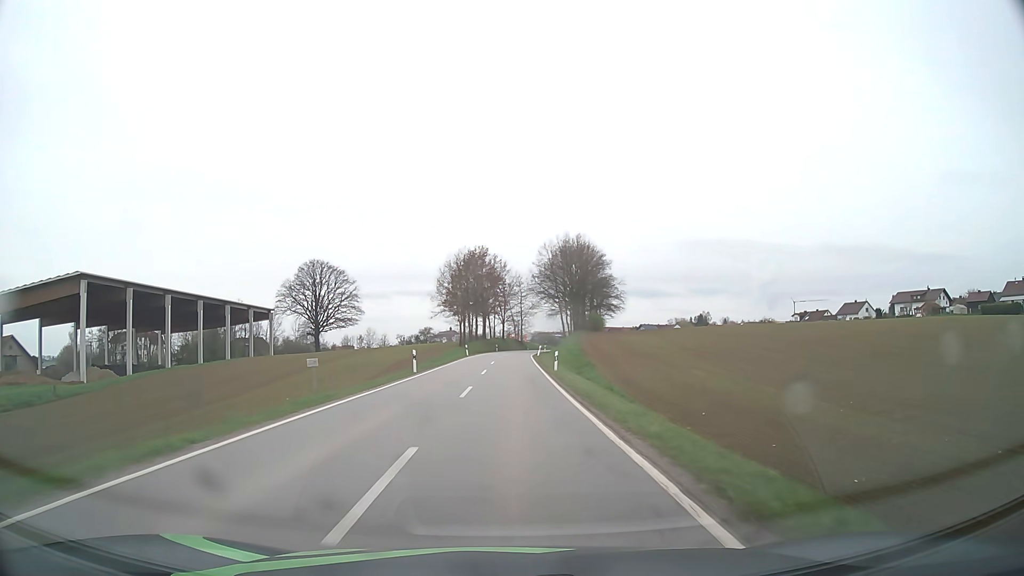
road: secondary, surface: asphalt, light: Day
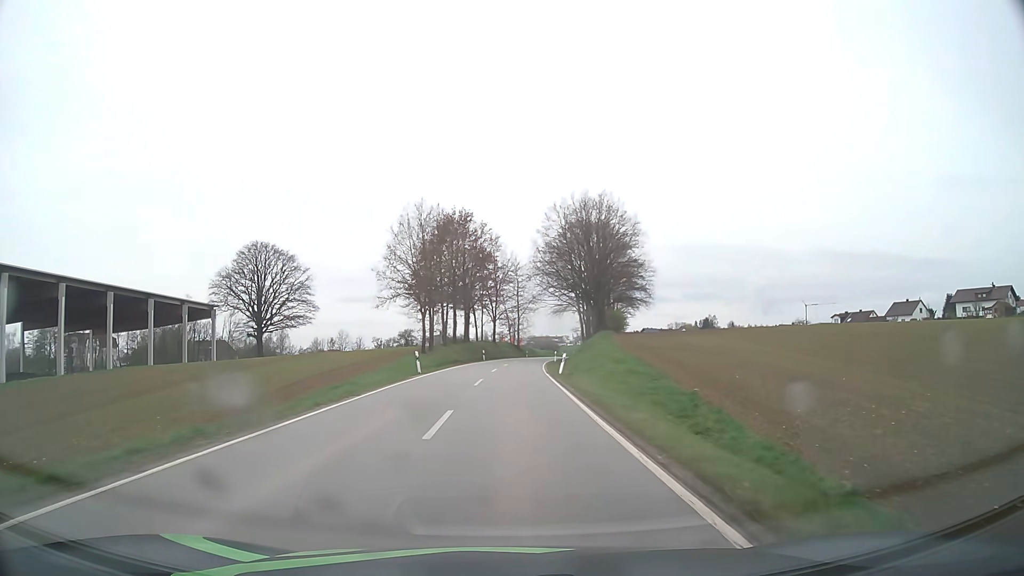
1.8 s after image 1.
(+0.1, +32.3) m; +1°
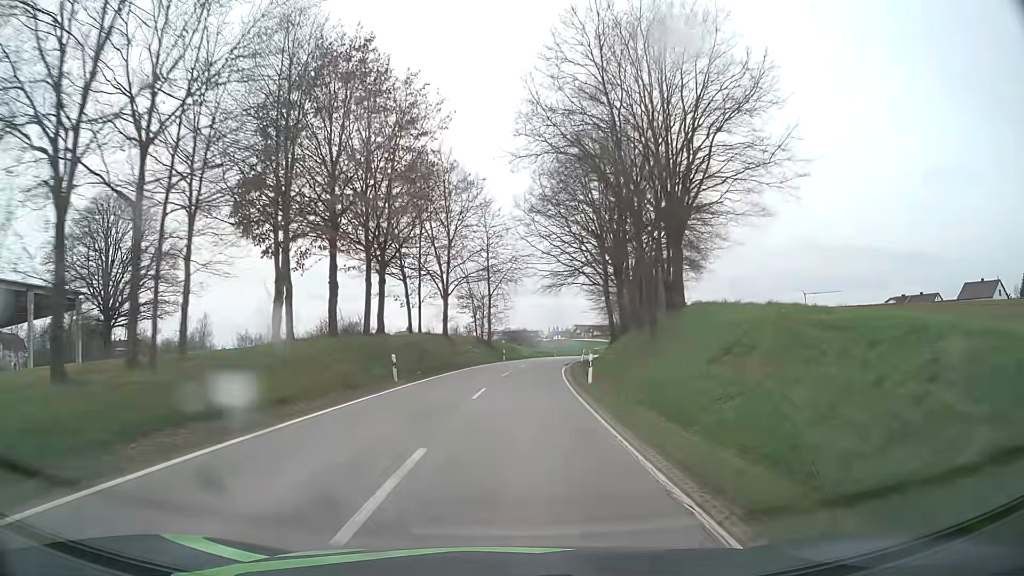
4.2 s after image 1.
(+0.7, +42.2) m; +2°
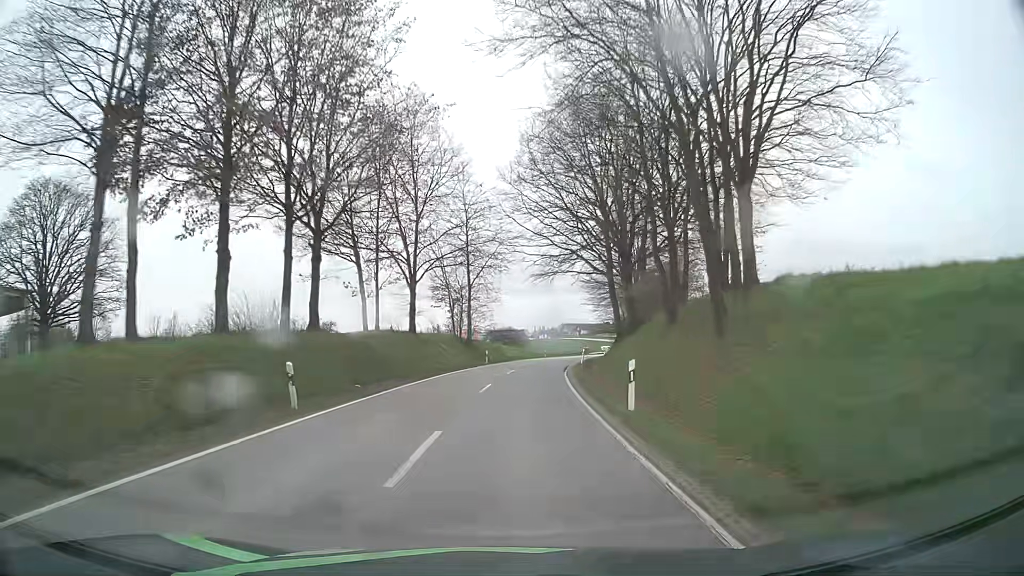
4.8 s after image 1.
(+0.1, +10.5) m; +1°
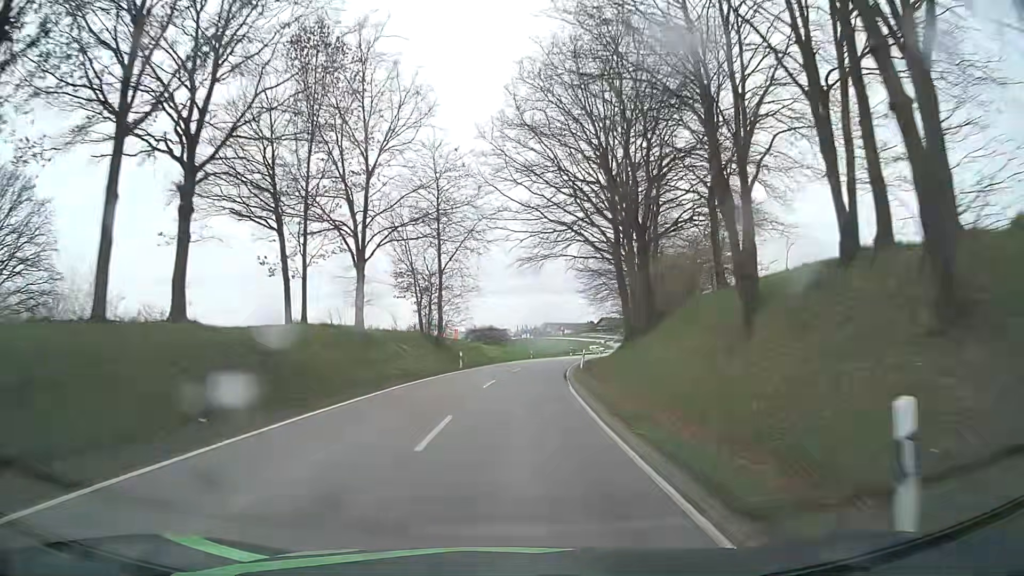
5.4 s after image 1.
(+0.1, +10.4) m; +2°
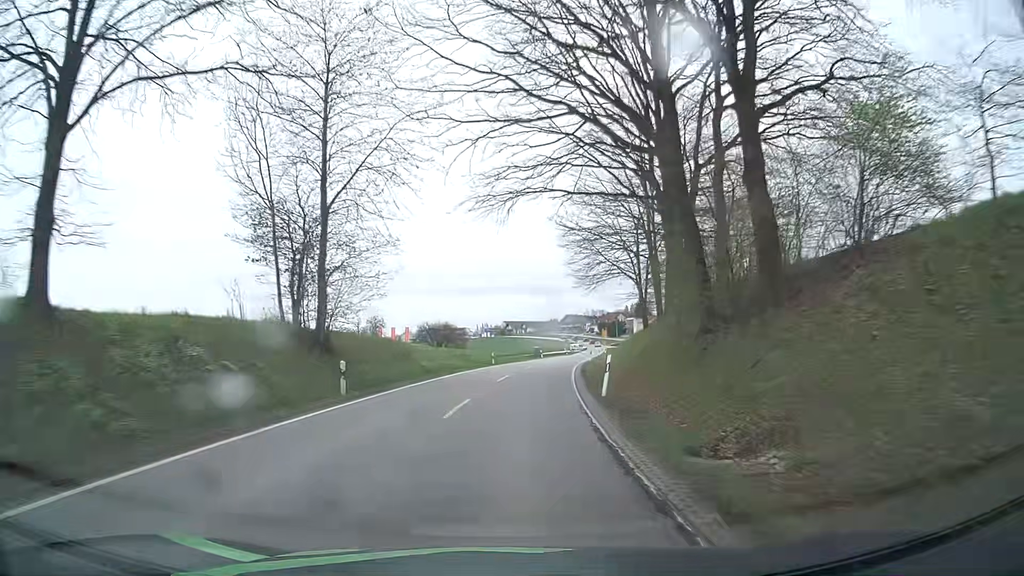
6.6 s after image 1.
(+0.6, +20.8) m; +3°
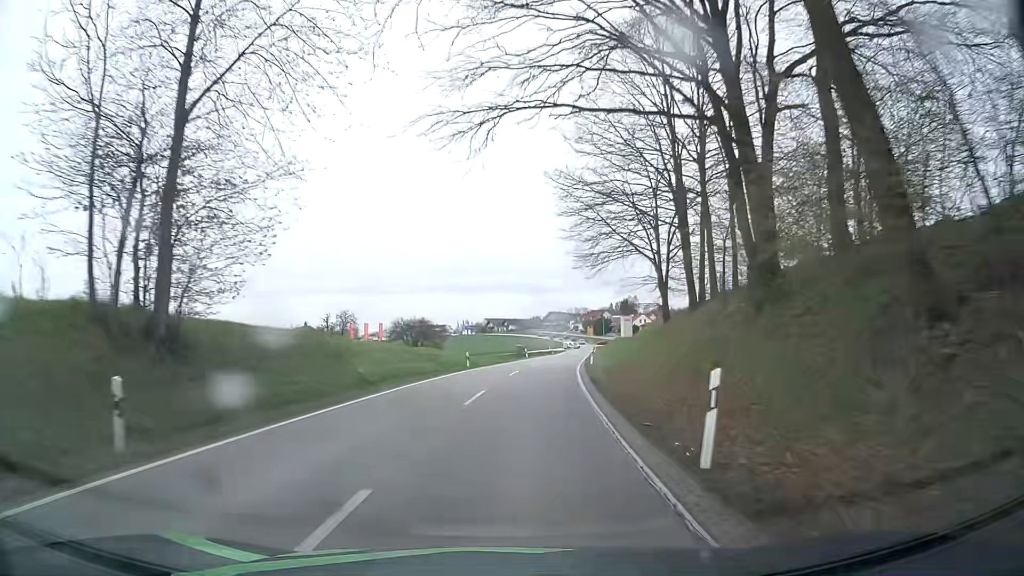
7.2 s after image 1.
(+0.2, +10.3) m; +2°
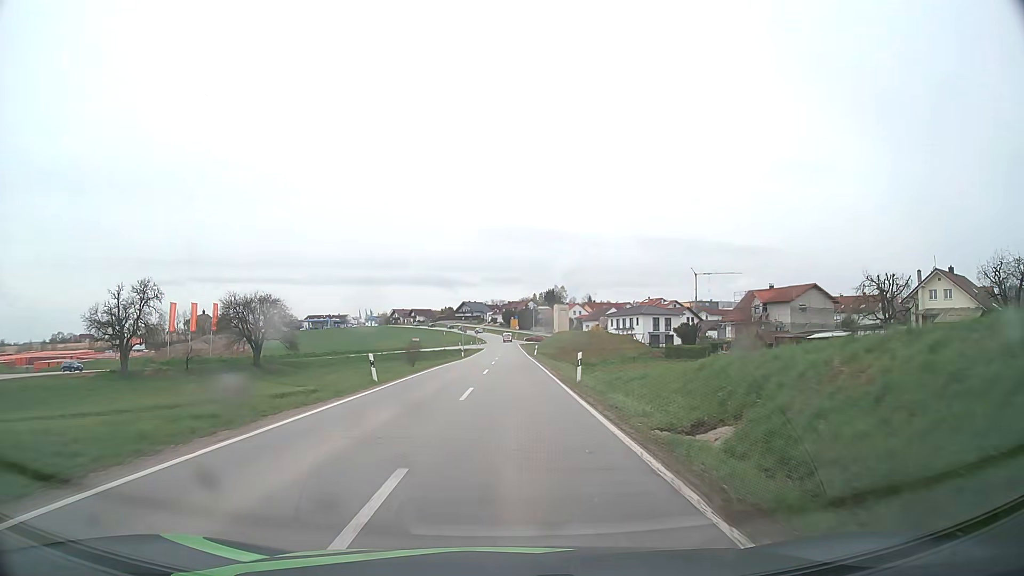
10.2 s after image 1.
(+3.4, +48.0) m; +7°
(0, +10) (0, +20) (0, +30) (0, +40) (0, +50) (0, +60) (0, +70) (0, +80) (0, +90) (0, +100) m
